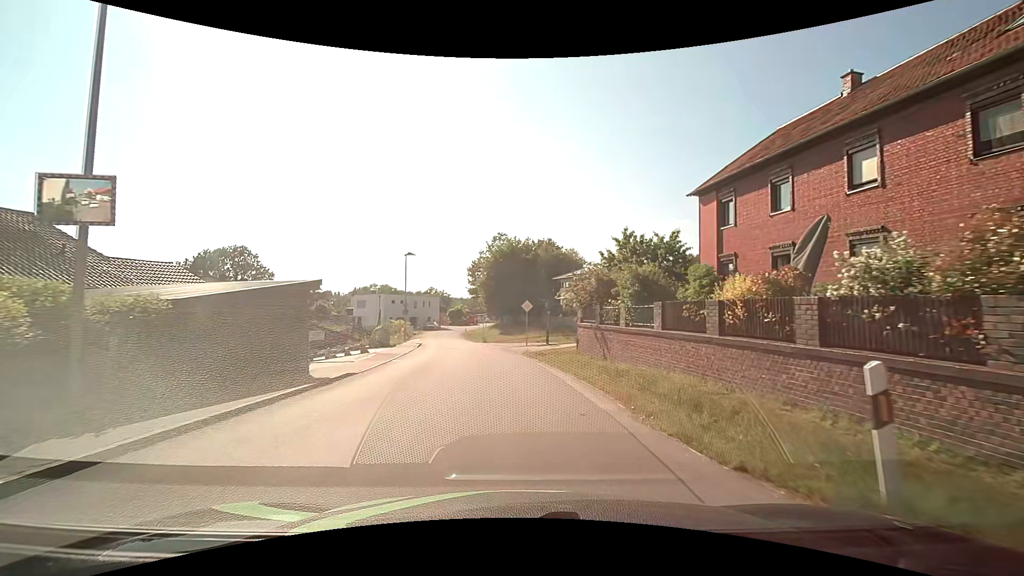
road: unclassified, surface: asphalt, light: Day
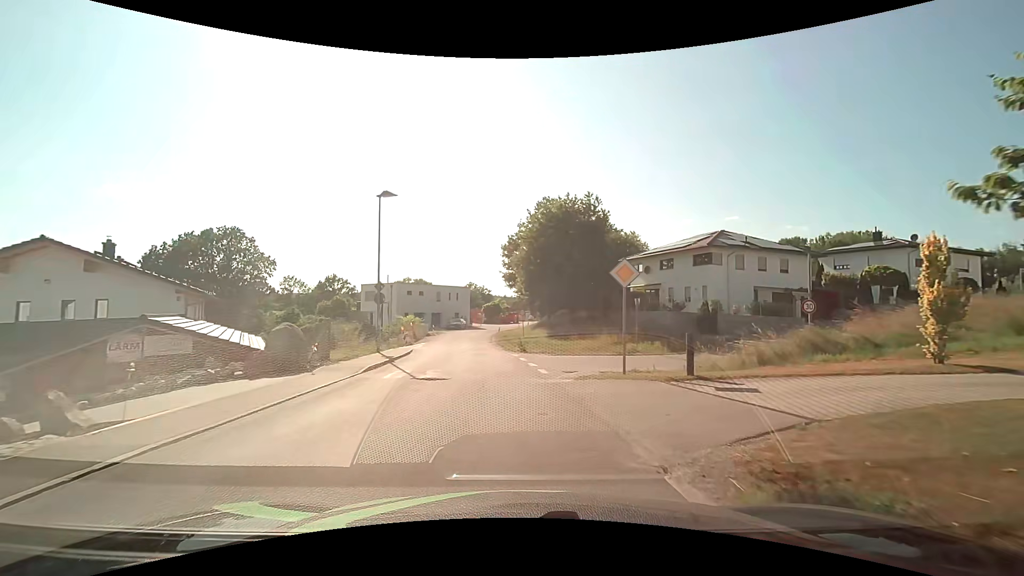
(-1.0, +20.5) m; -5°
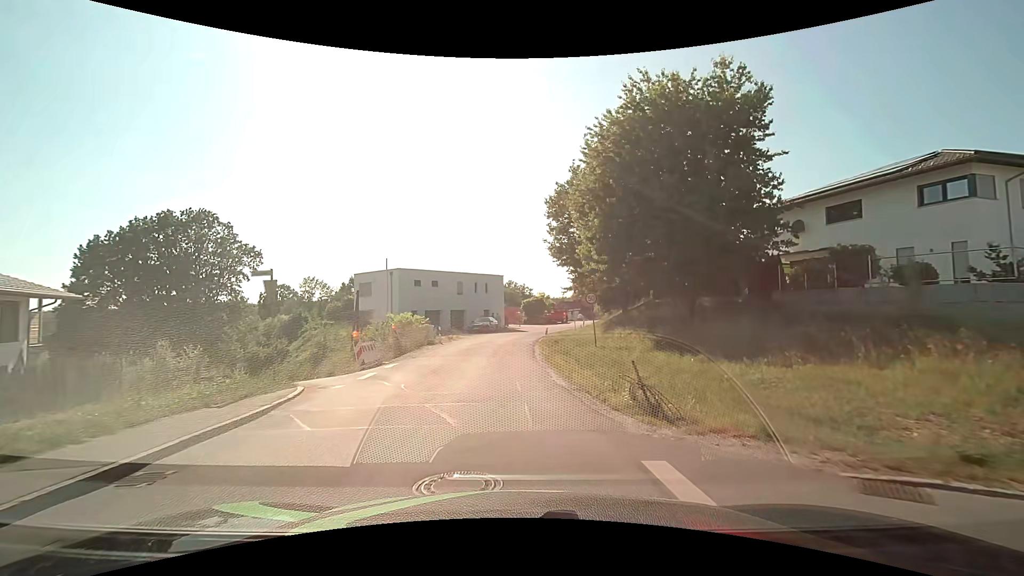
(-0.9, +20.7) m; -5°
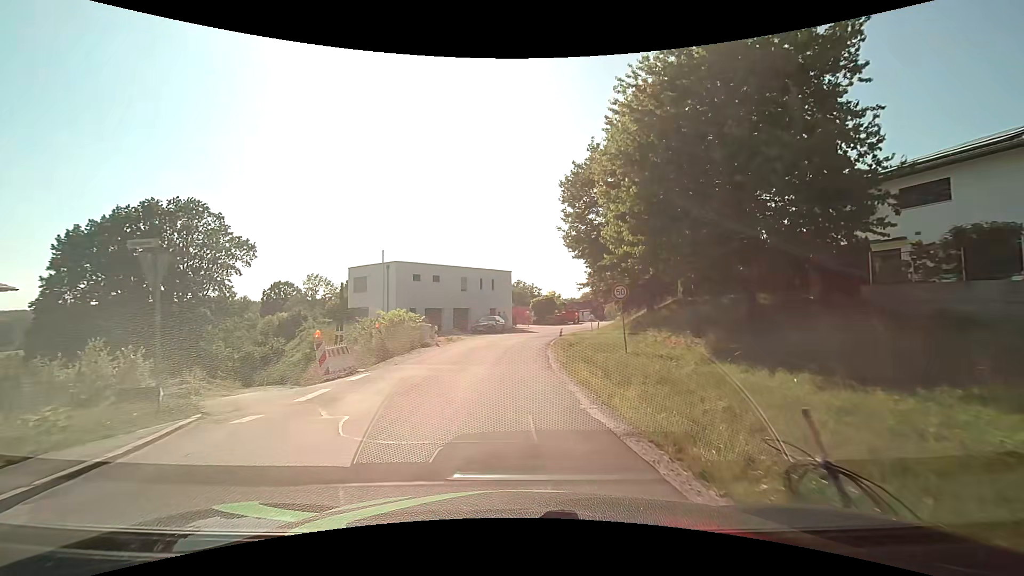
(-0.1, +4.7) m; -2°
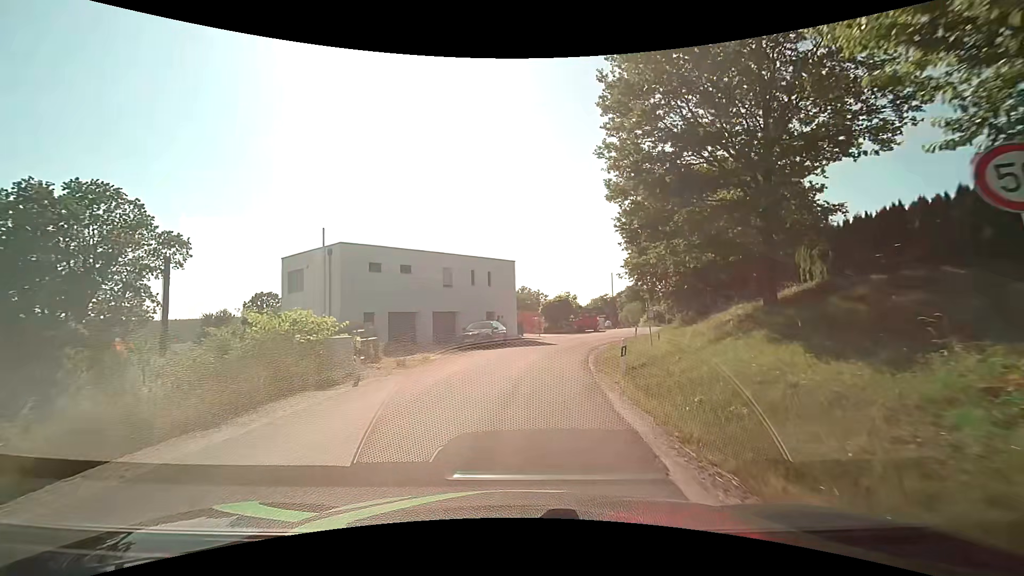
(0.0, +14.6) m; 0°
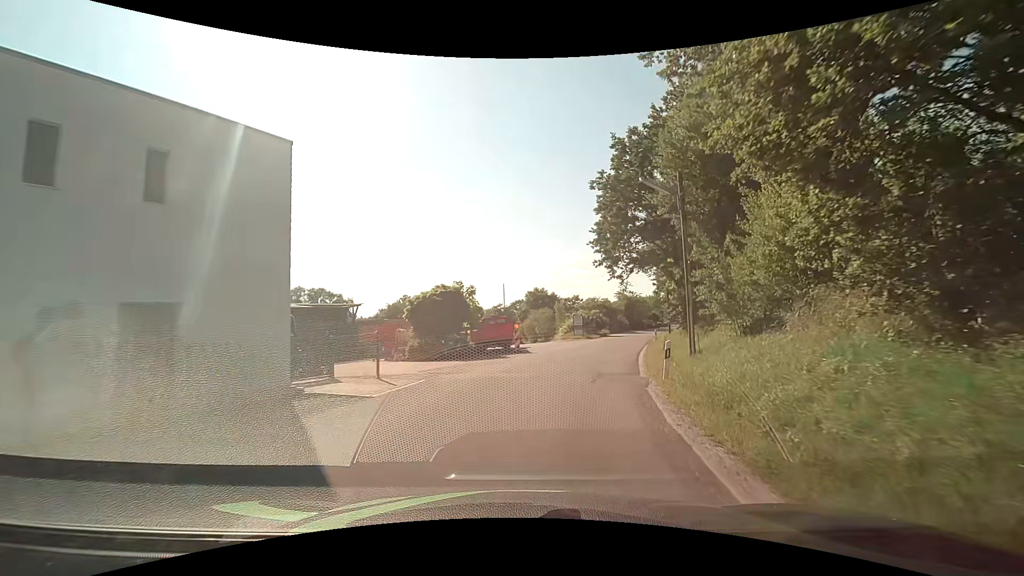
(+2.0, +27.5) m; +12°
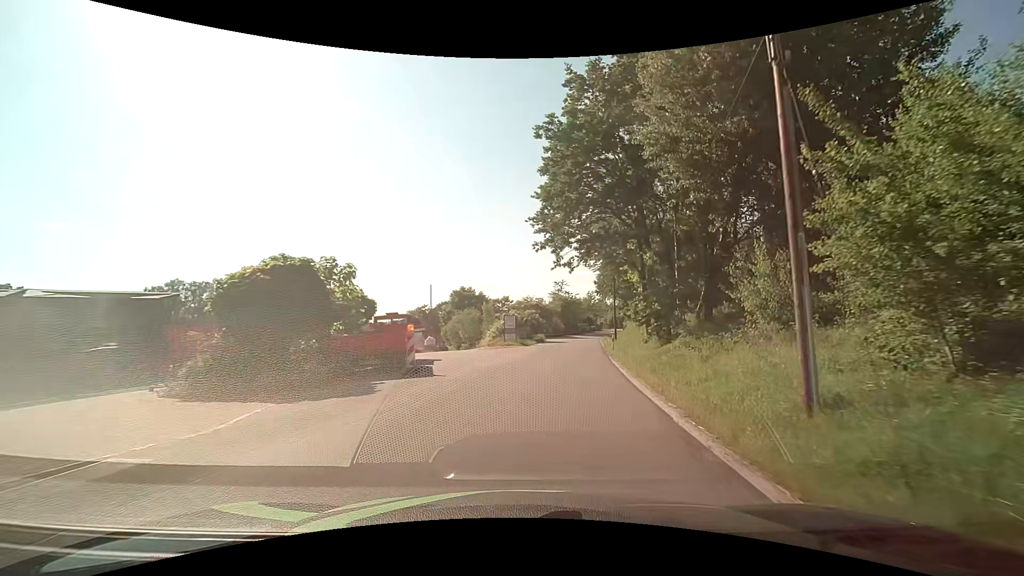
(+0.9, +12.0) m; +9°
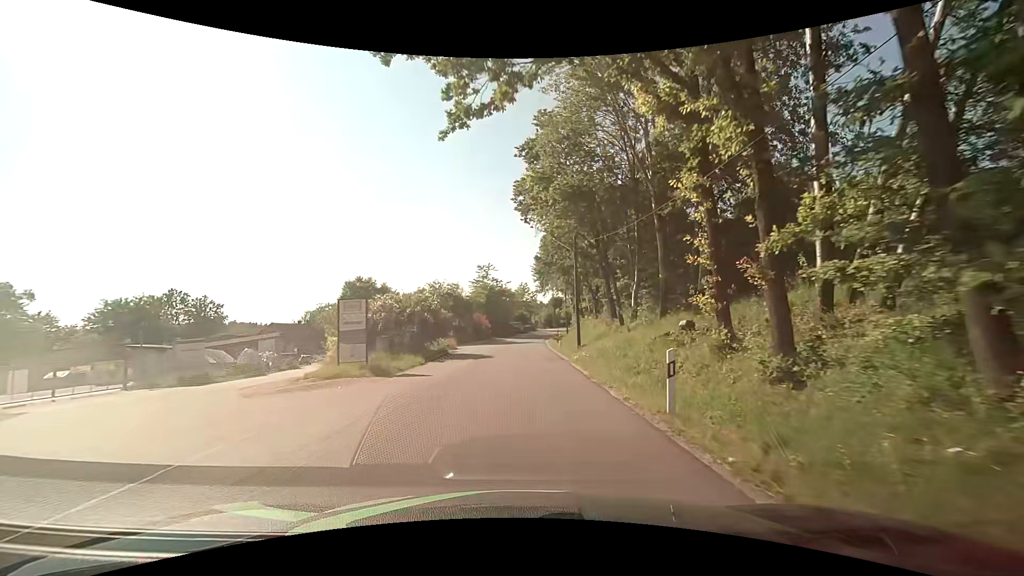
(+2.4, +25.1) m; +8°
(0, +10) (+1, +20) (+1, +30) (+1, +40) (+2, +50) (+2, +60) (+3, +70) (+5, +80) (+6, +90) (+8, +100) m
